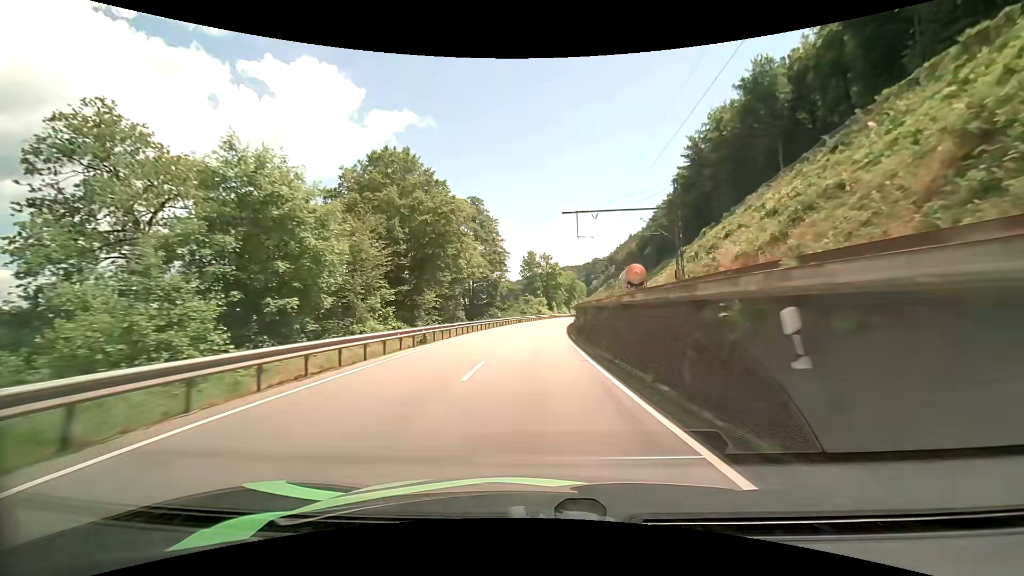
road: primary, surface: asphalt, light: Day
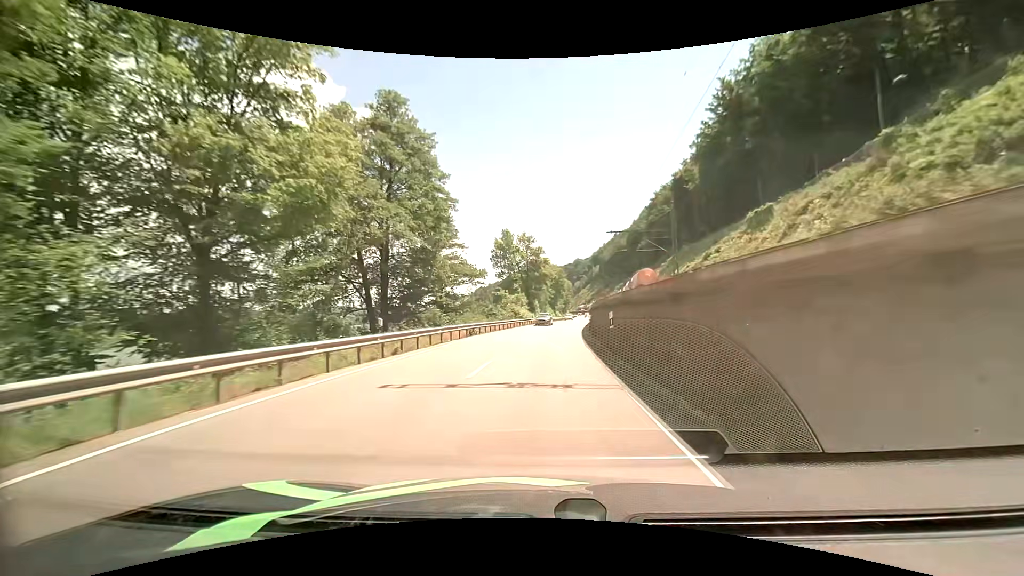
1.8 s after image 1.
(+0.5, +35.1) m; +2°
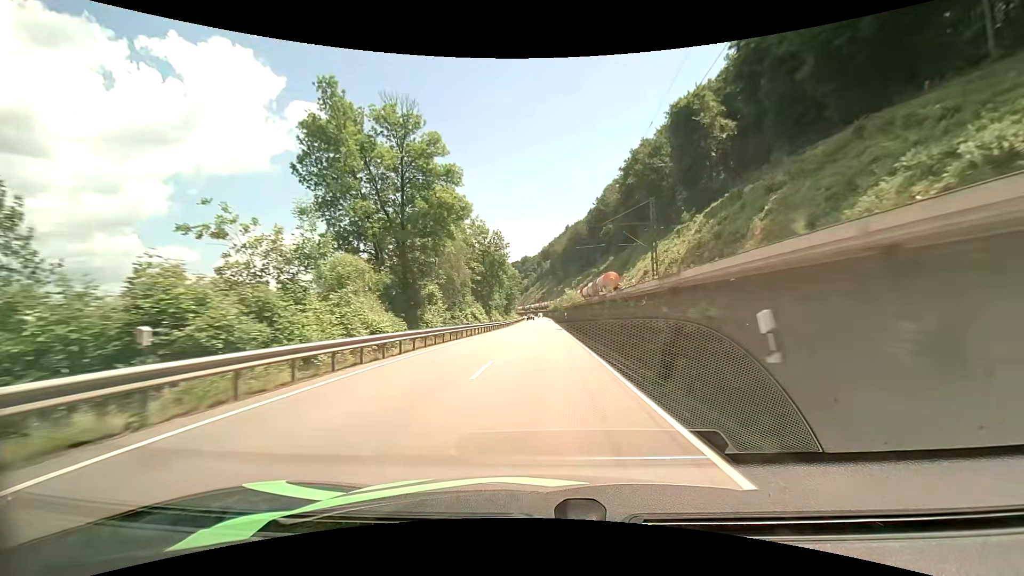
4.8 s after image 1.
(+3.8, +59.6) m; +6°
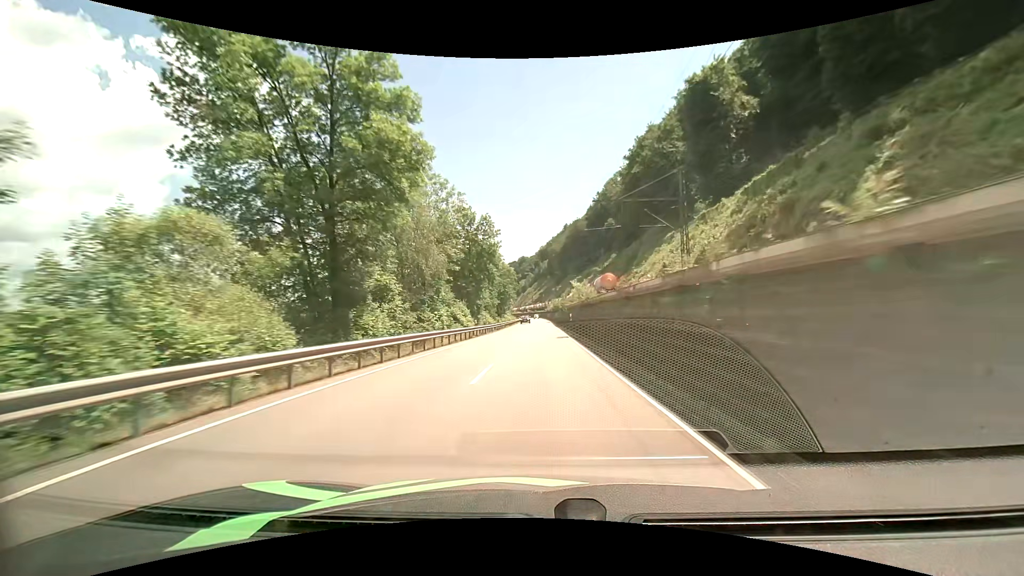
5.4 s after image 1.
(+0.1, +12.2) m; 0°
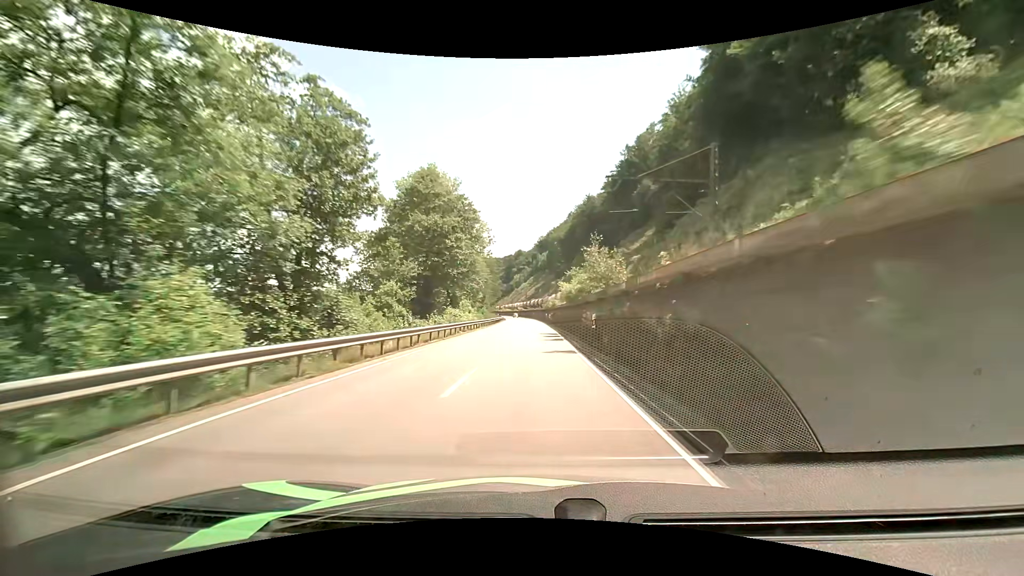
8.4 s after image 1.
(+0.4, +61.5) m; +1°
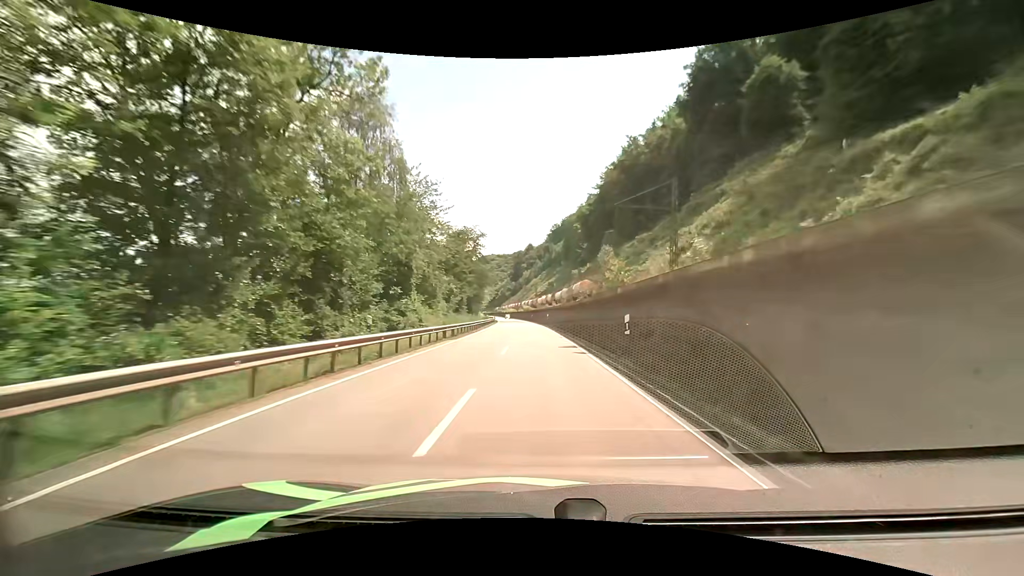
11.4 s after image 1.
(-1.2, +63.0) m; -2°
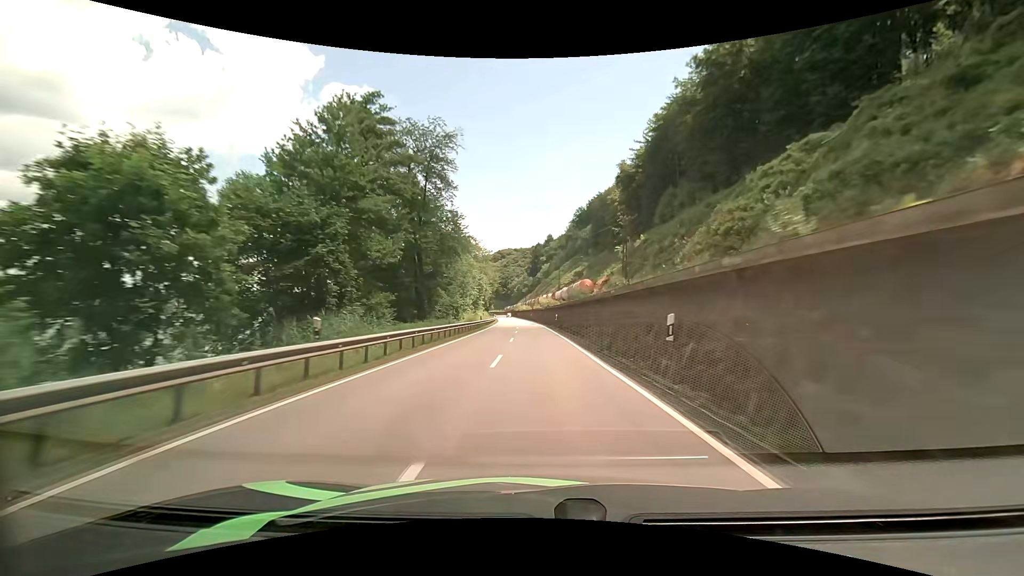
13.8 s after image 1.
(-0.6, +52.1) m; -2°
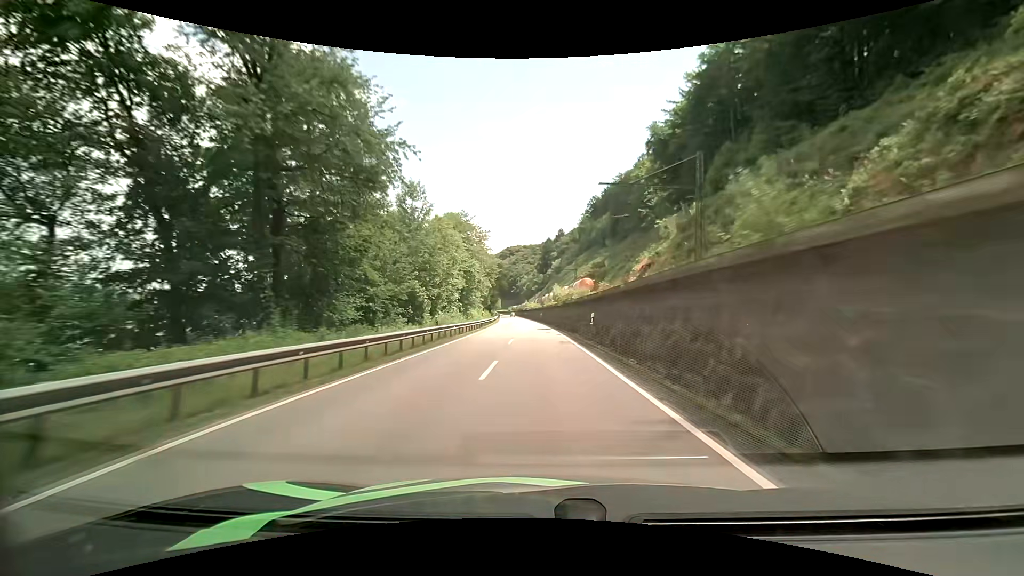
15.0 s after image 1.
(-0.3, +26.2) m; -1°
(0, +10) (0, +20) (0, +30) (-1, +40) (-1, +50) (-1, +60) (-2, +70) (-2, +80) (-3, +90) (-4, +100) m
